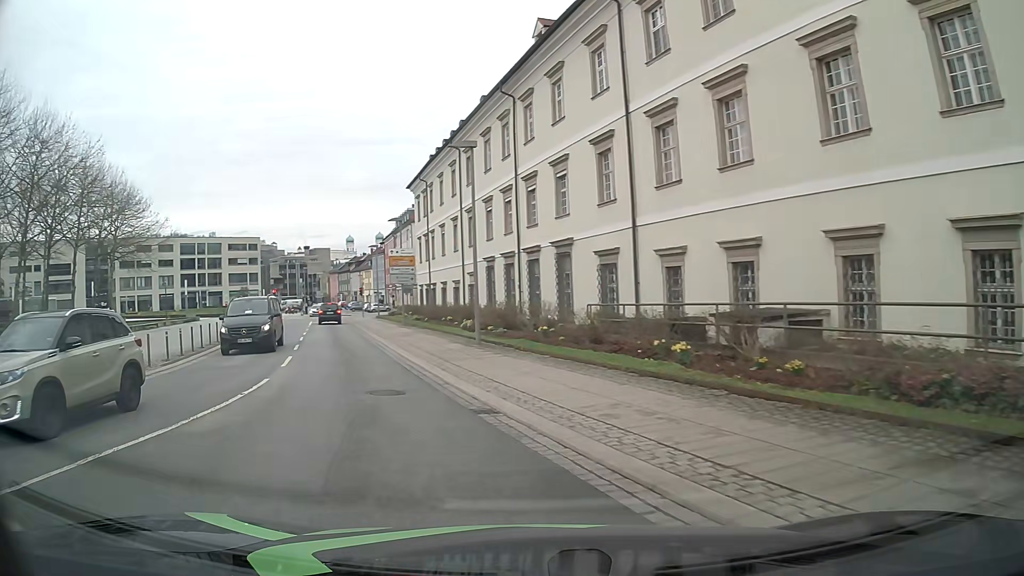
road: tertiary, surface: asphalt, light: Day
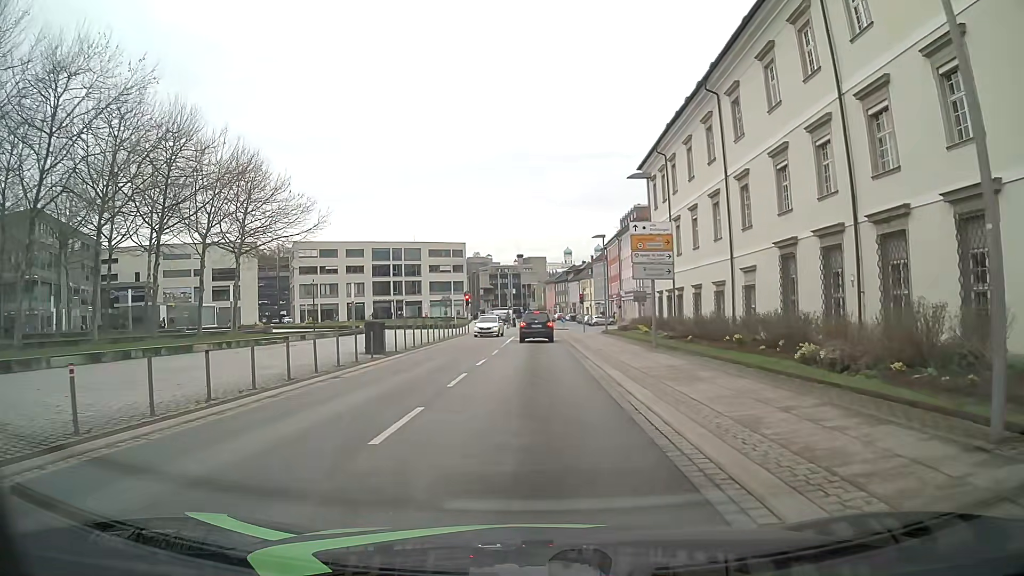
(-3.9, +15.6) m; -19°
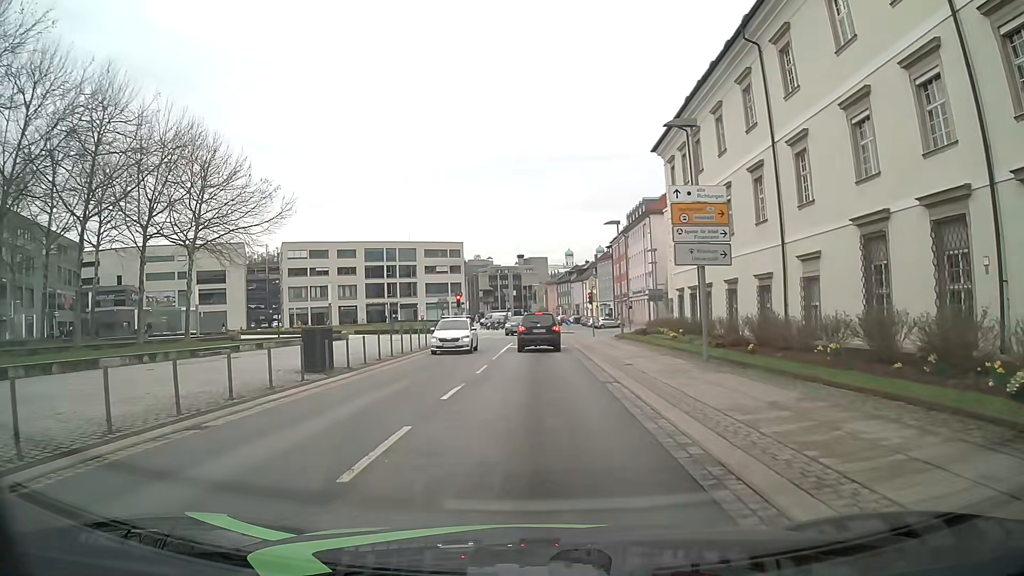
(-0.1, +7.3) m; 0°
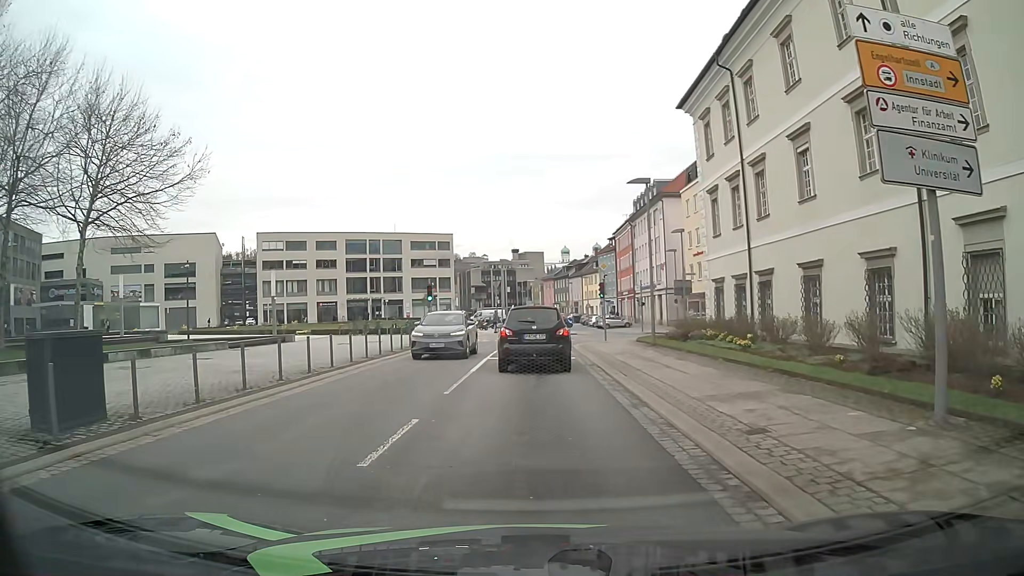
(-0.1, +11.0) m; 0°
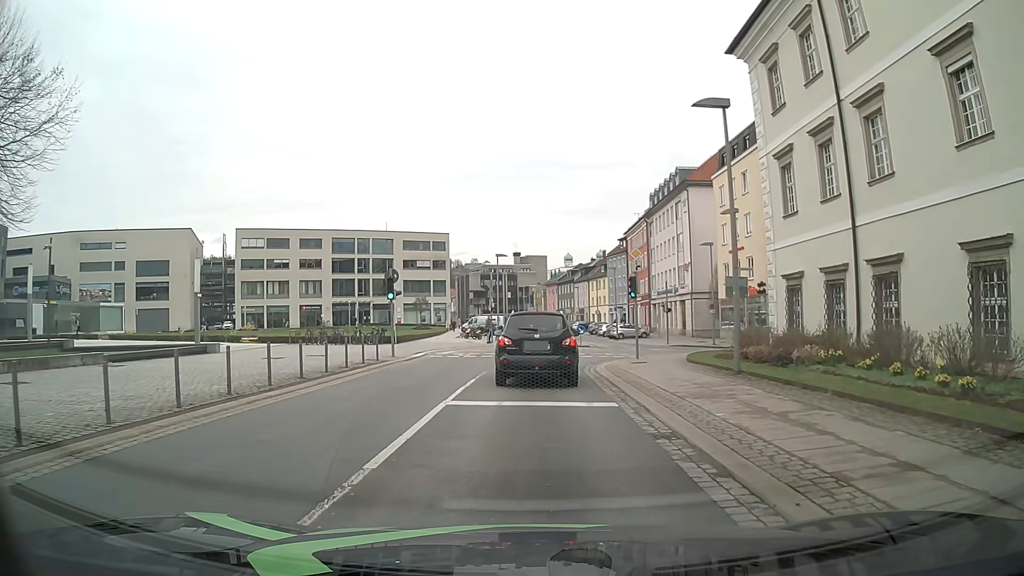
(-0.1, +11.0) m; 0°
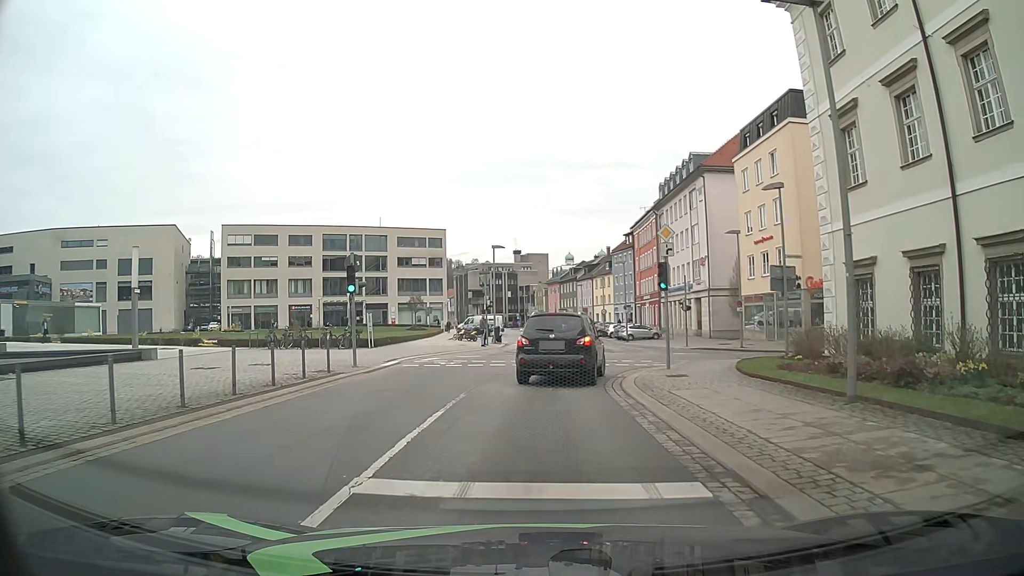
(0.0, +6.1) m; 0°
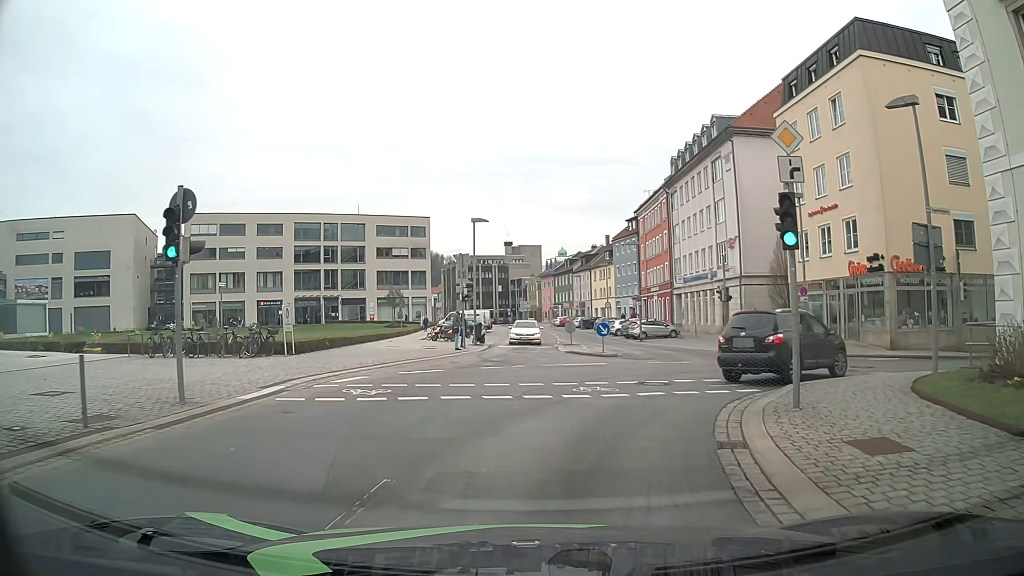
(0.0, +10.7) m; 0°
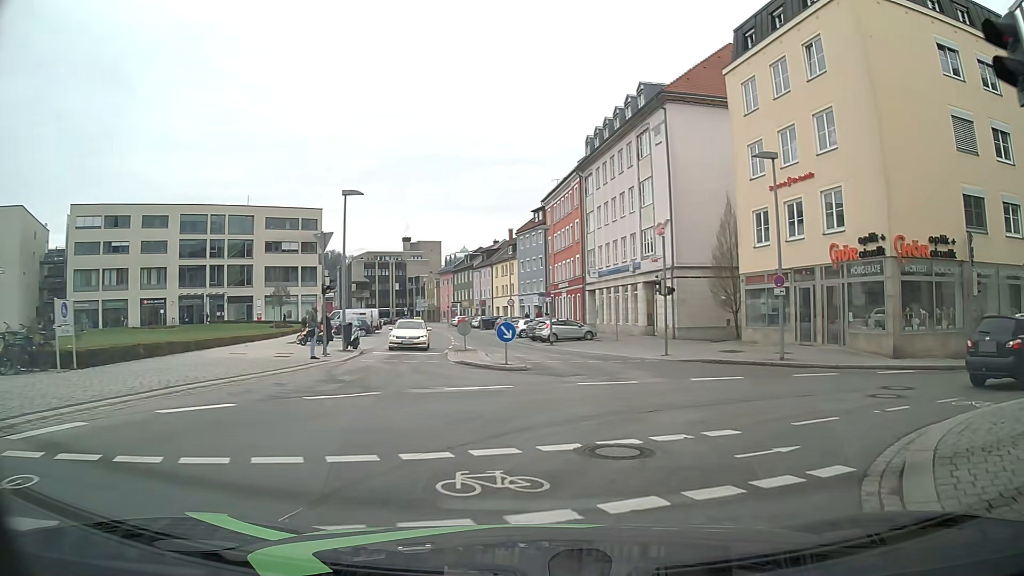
(+0.6, +7.8) m; +10°
